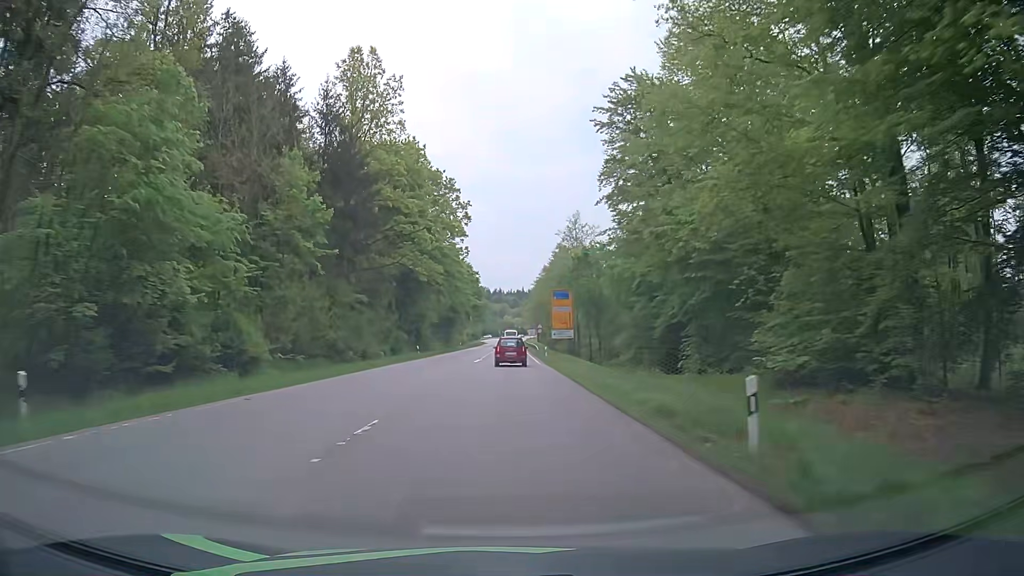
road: secondary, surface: asphalt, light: Day
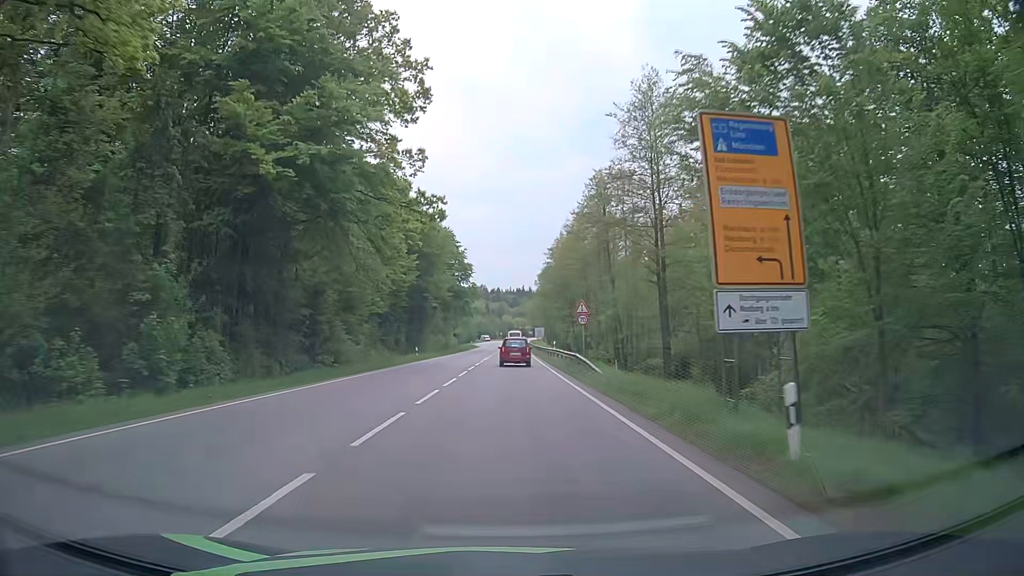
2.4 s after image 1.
(0.0, +47.3) m; 0°
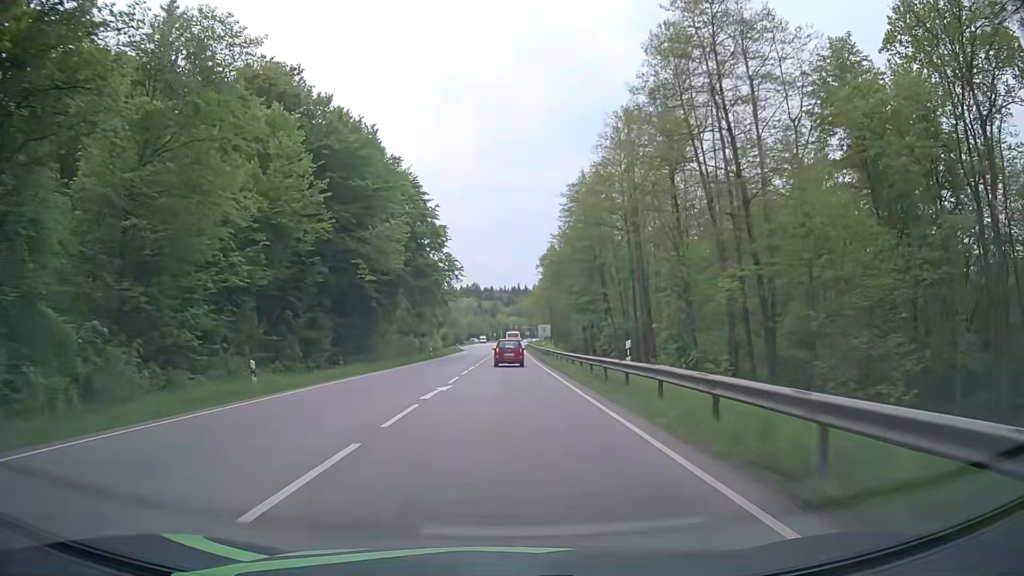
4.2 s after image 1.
(+0.2, +33.7) m; +1°
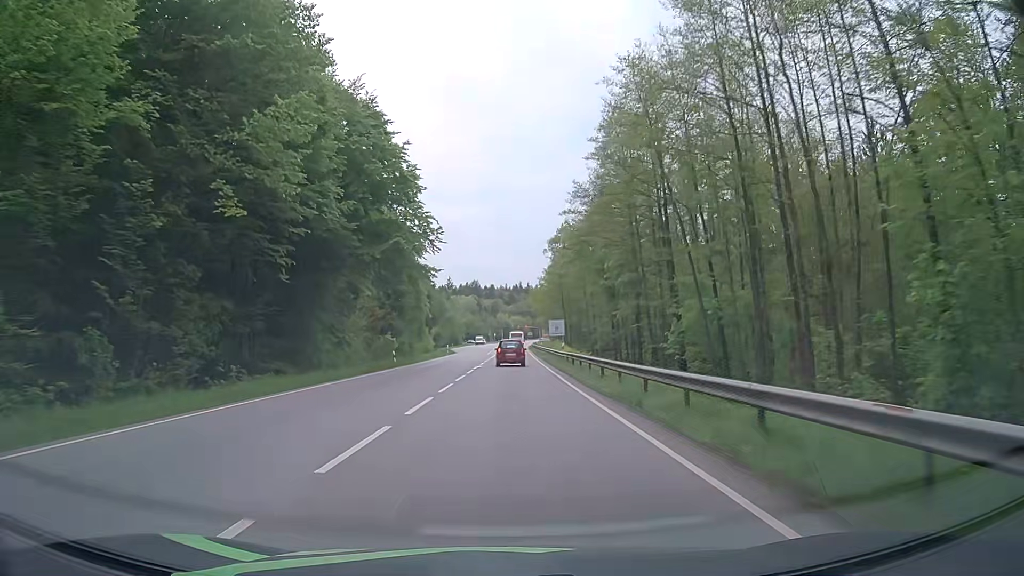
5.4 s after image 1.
(-0.2, +22.0) m; -1°
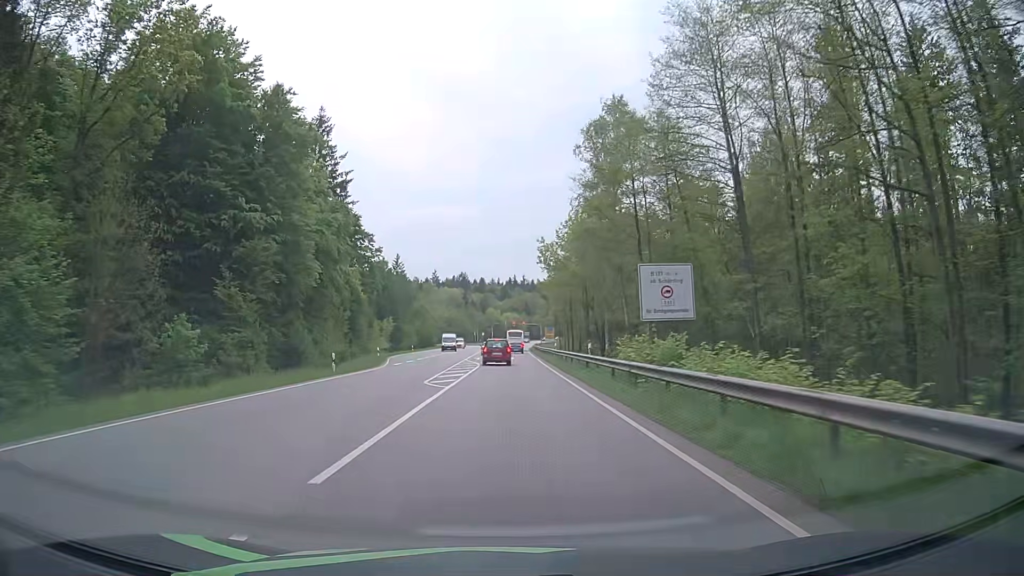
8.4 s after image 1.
(+0.5, +54.3) m; +1°
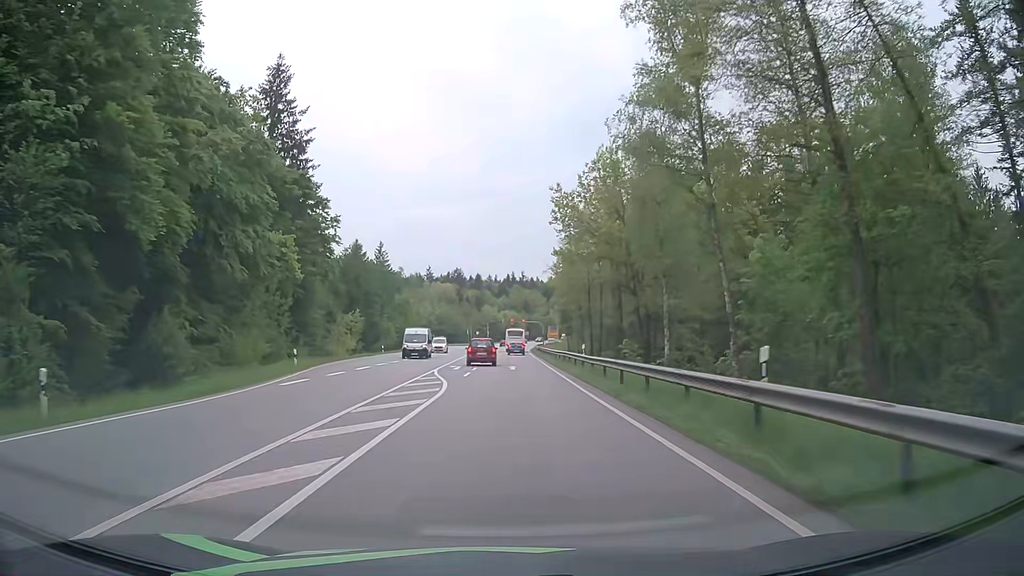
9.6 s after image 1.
(+0.1, +21.5) m; 0°
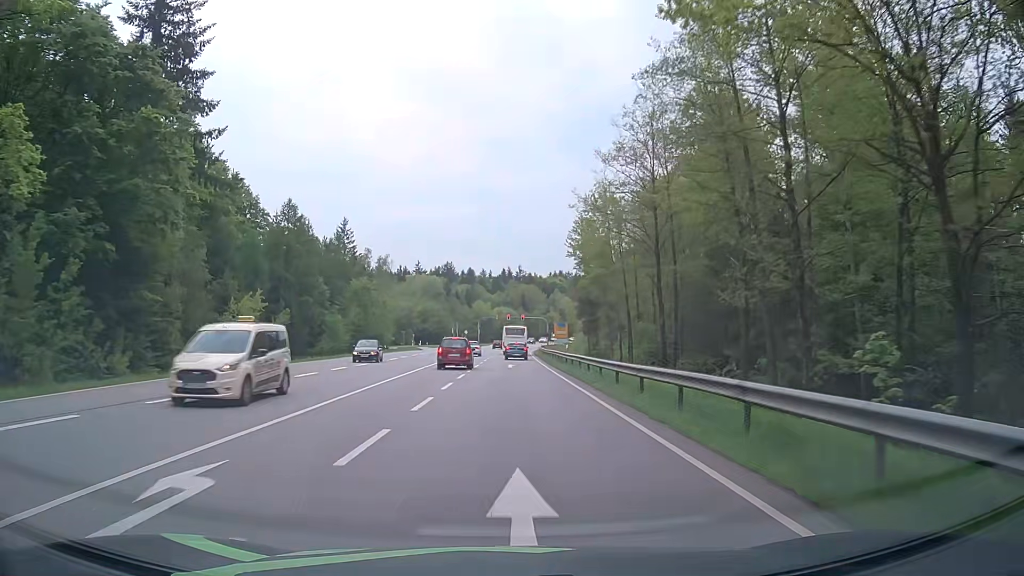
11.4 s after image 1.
(+0.1, +31.6) m; 0°
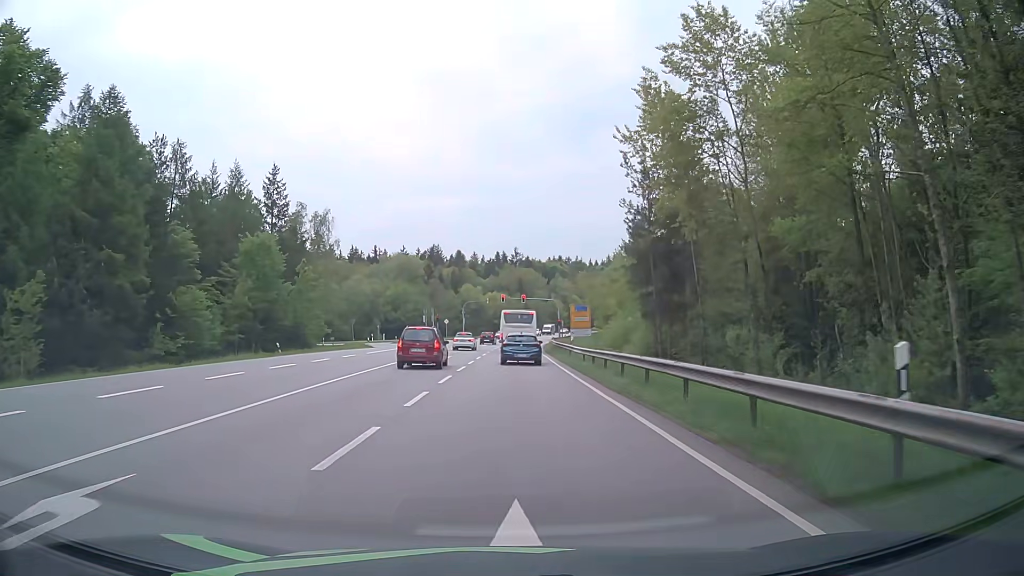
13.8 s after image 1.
(0.0, +35.8) m; 0°
